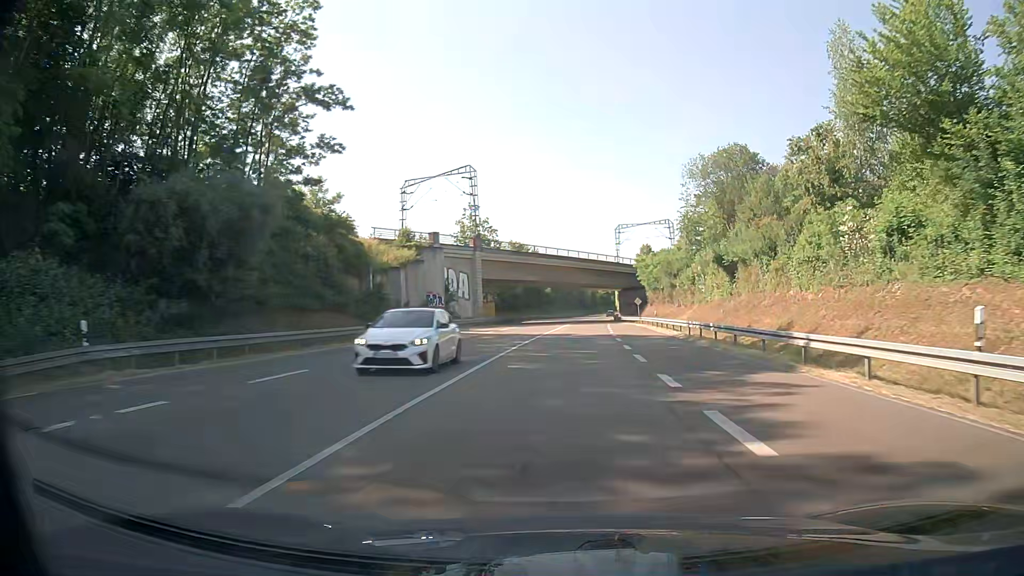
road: primary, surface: asphalt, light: Day
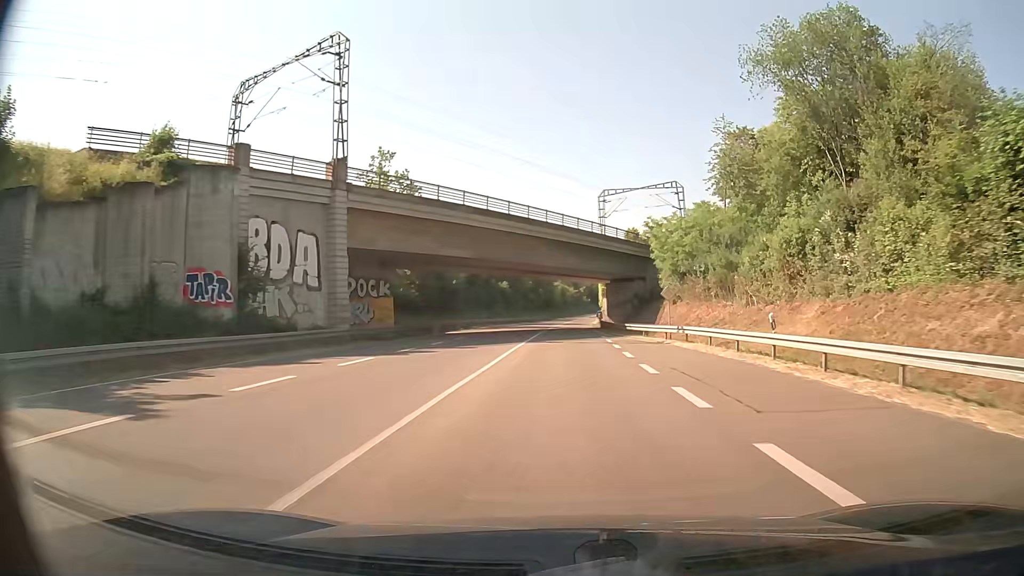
(+1.1, +37.6) m; +3°
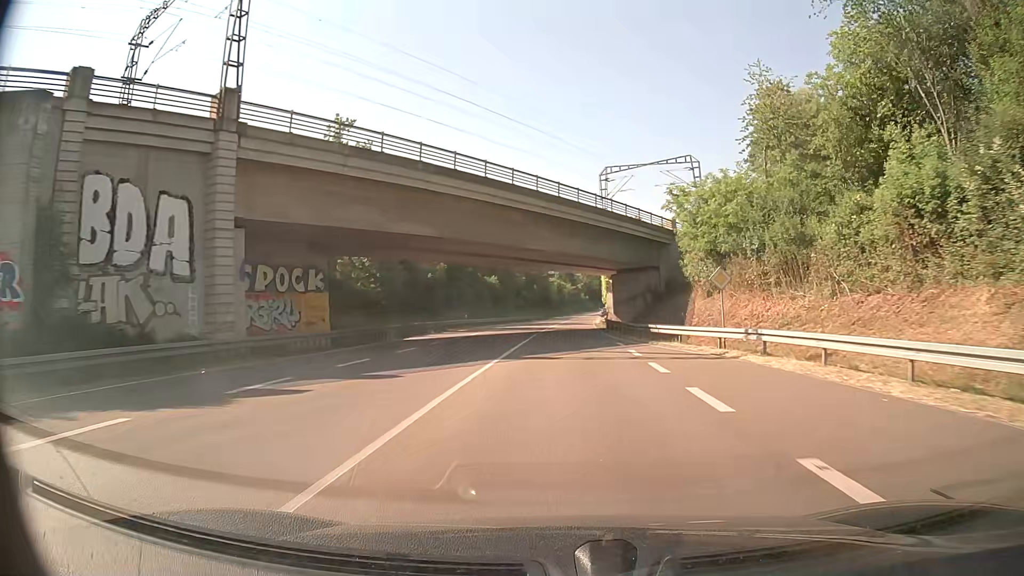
(+0.1, +12.5) m; 0°
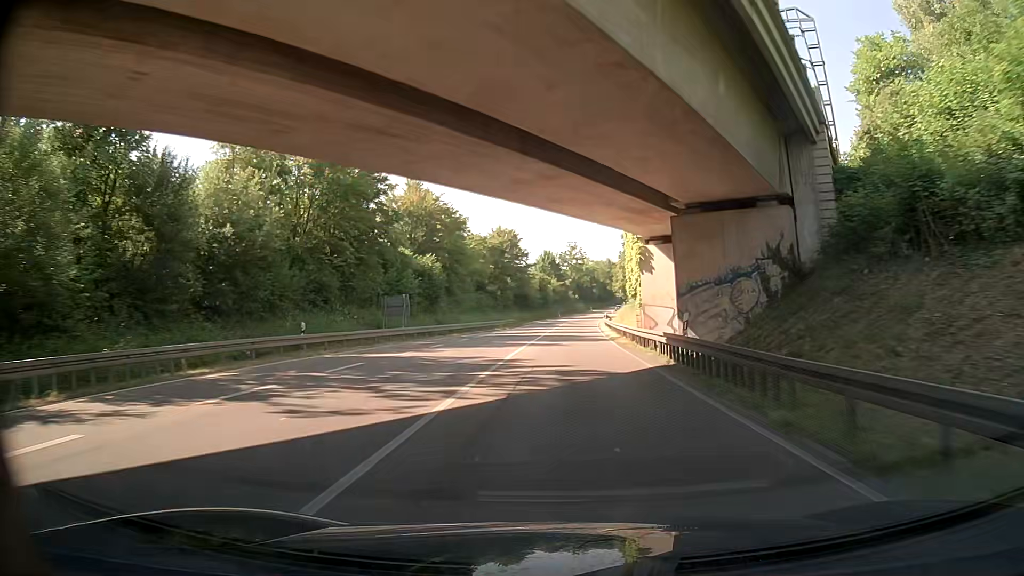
(+0.5, +37.6) m; +2°
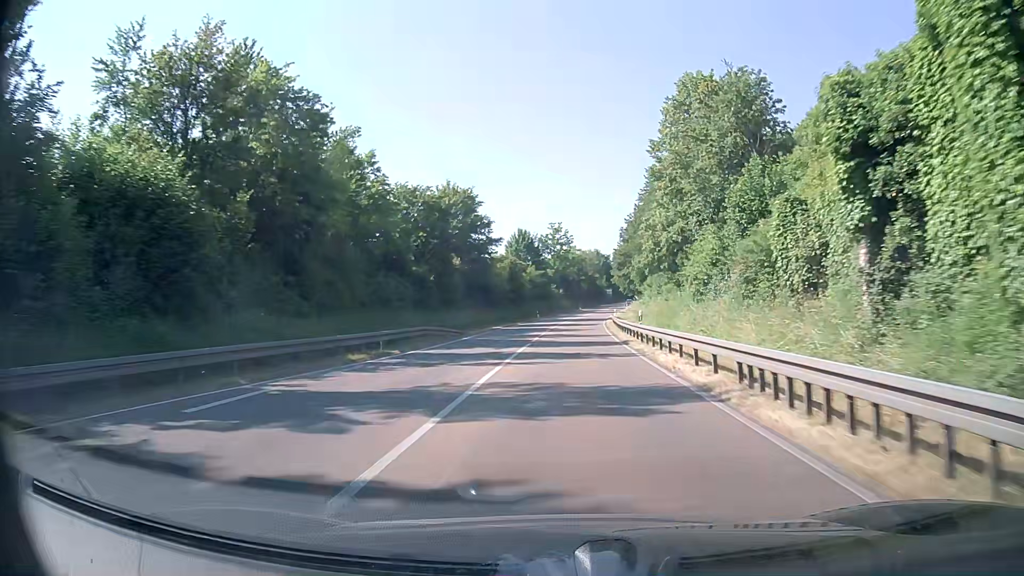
(+0.4, +37.6) m; +1°
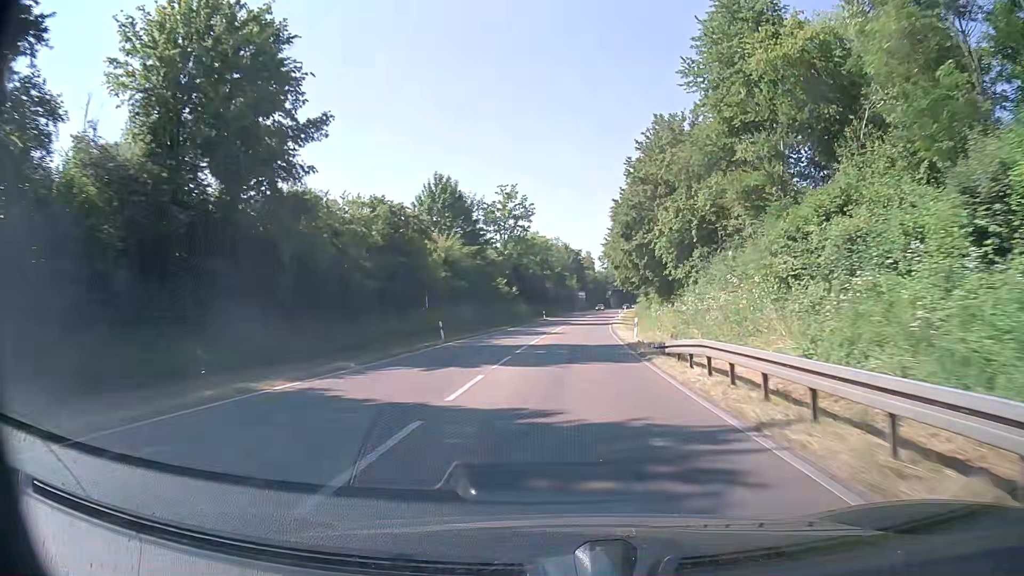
(+1.7, +50.3) m; +4°
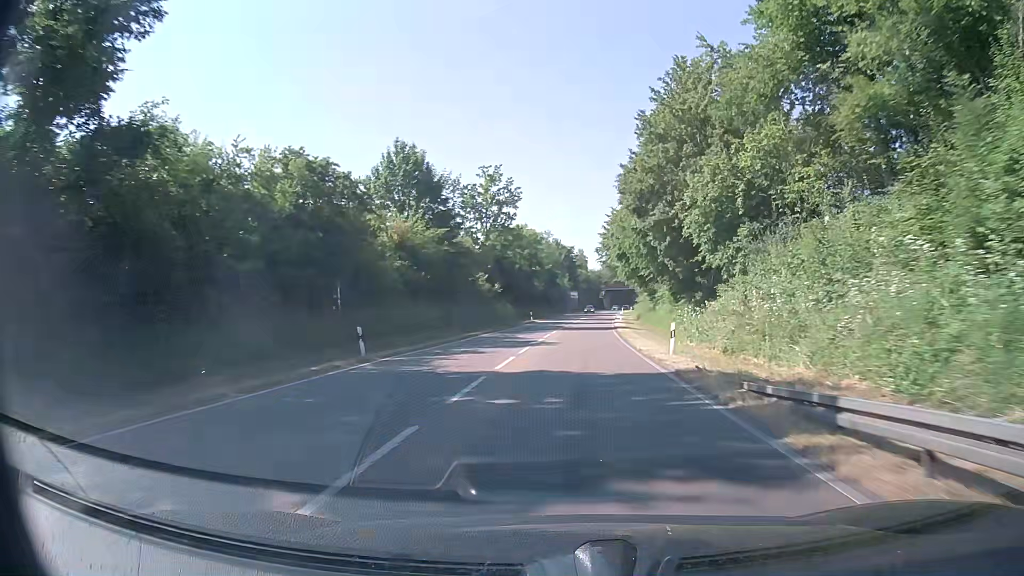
(+0.1, +12.7) m; +1°
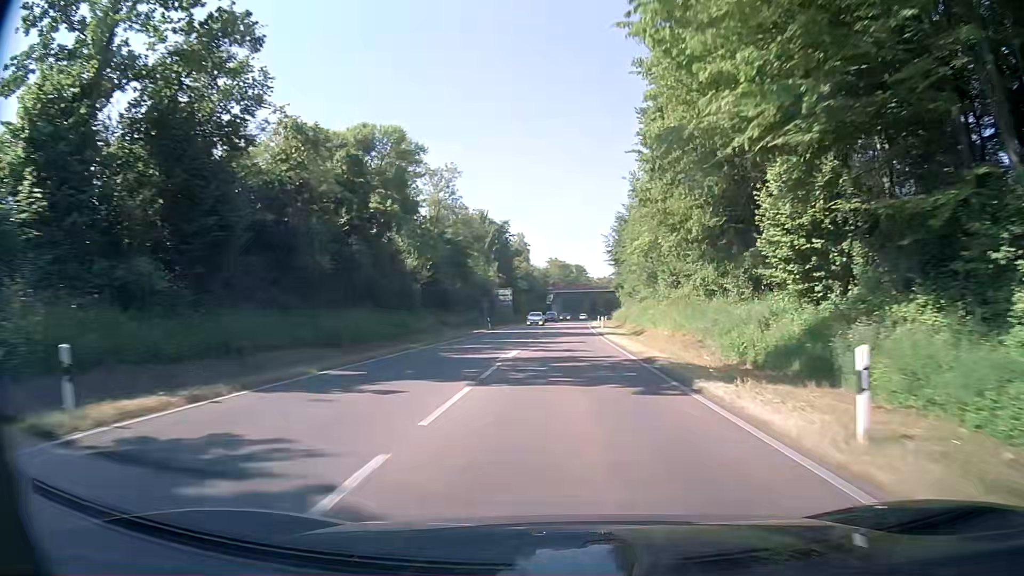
(+2.7, +63.3) m; +5°
(0, +10) (0, +20) (0, +30) (0, +40) (+1, +50) (+1, +60) (+1, +70) (+2, +80) (+2, +90) (+3, +100) m
